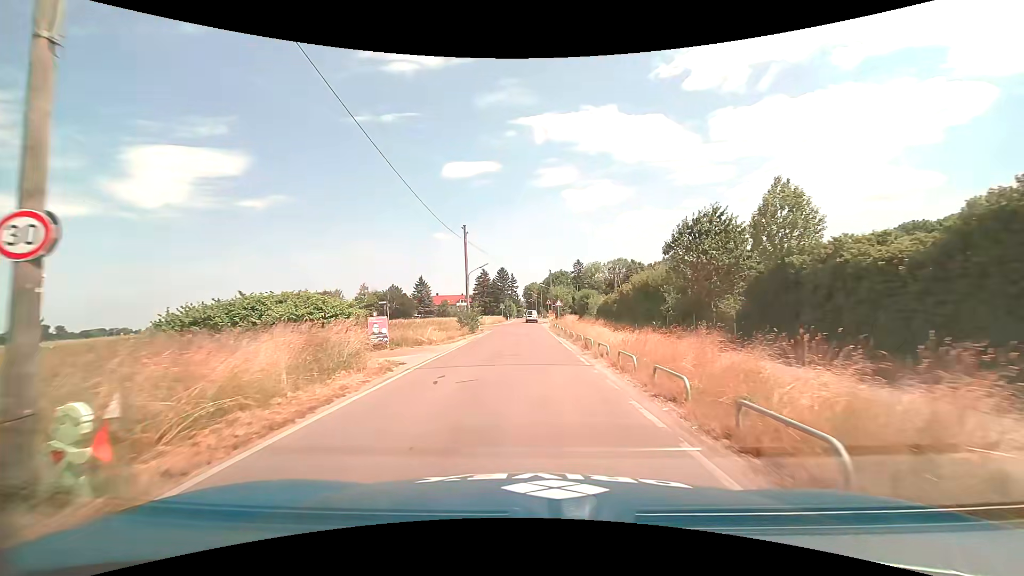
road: unclassified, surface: asphalt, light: Day
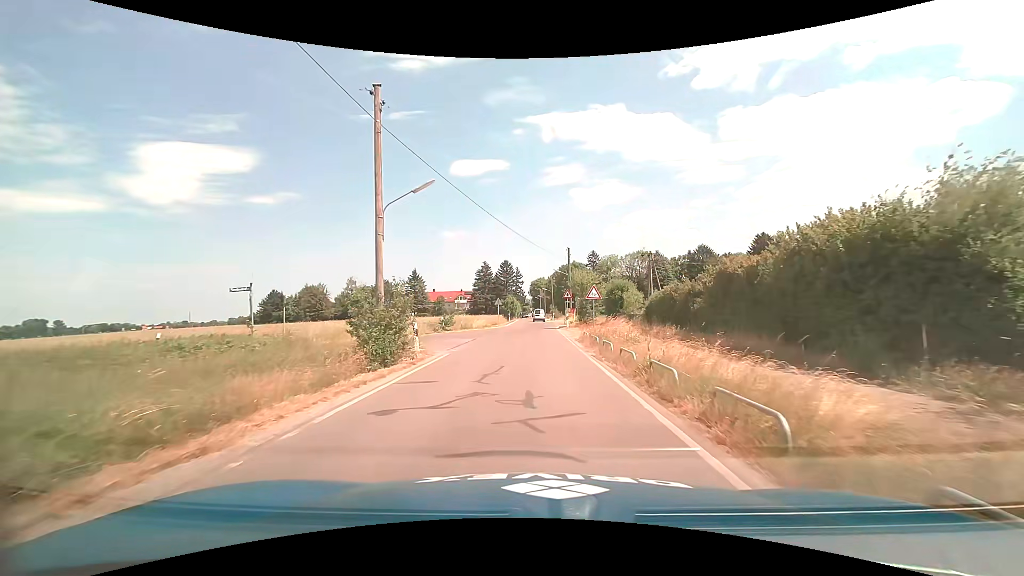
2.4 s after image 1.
(-0.4, +23.4) m; -1°
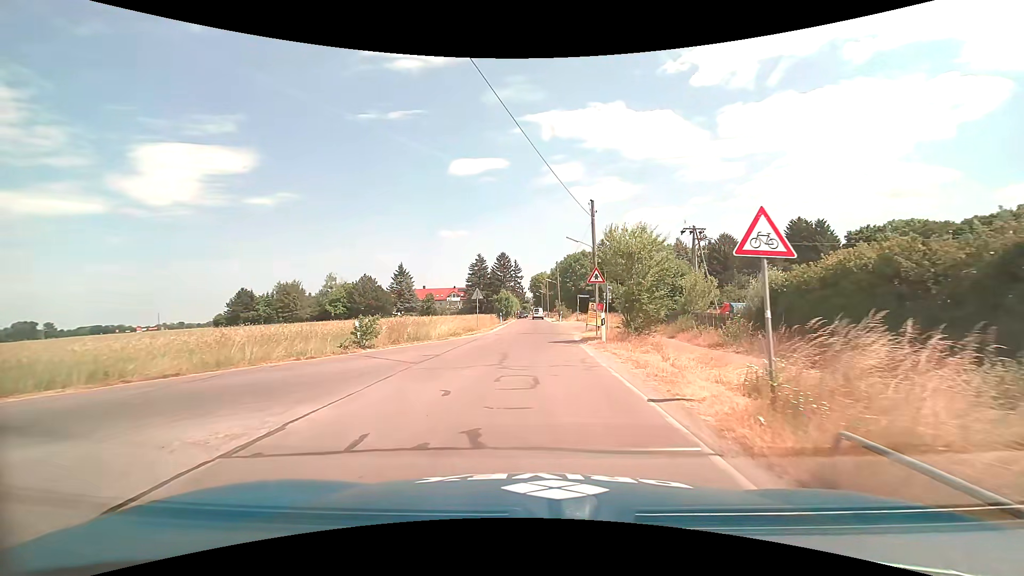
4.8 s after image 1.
(+0.1, +19.8) m; 0°
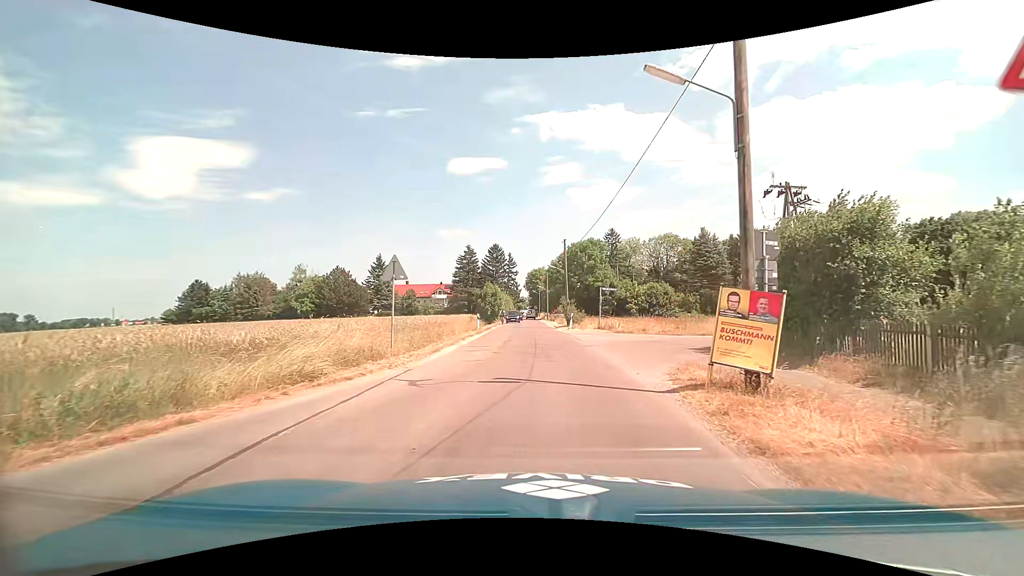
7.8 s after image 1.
(0.0, +19.9) m; 0°
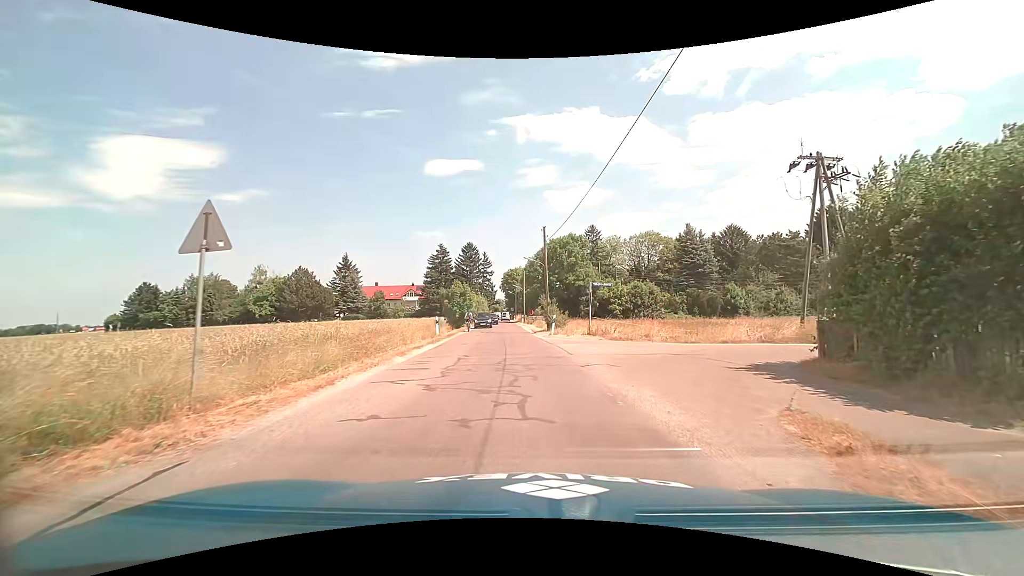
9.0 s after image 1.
(+0.2, +7.3) m; +3°
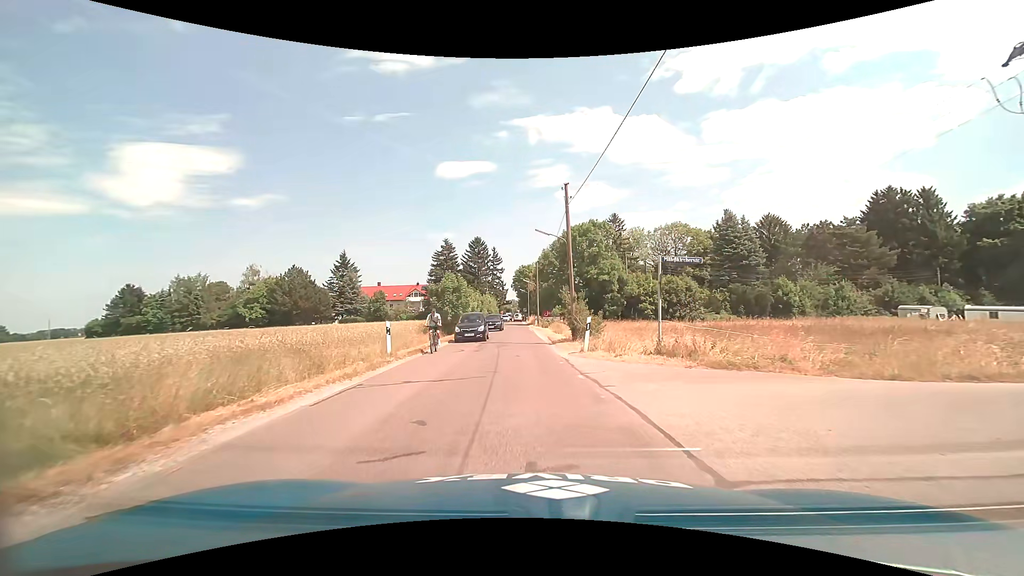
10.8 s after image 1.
(-0.1, +12.2) m; -2°
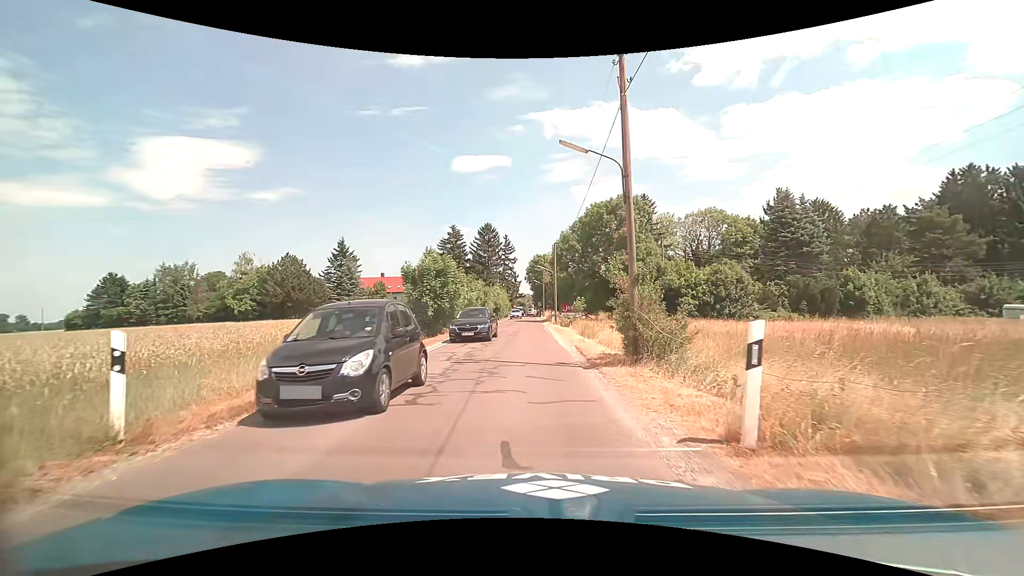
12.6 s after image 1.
(-0.1, +11.5) m; -2°
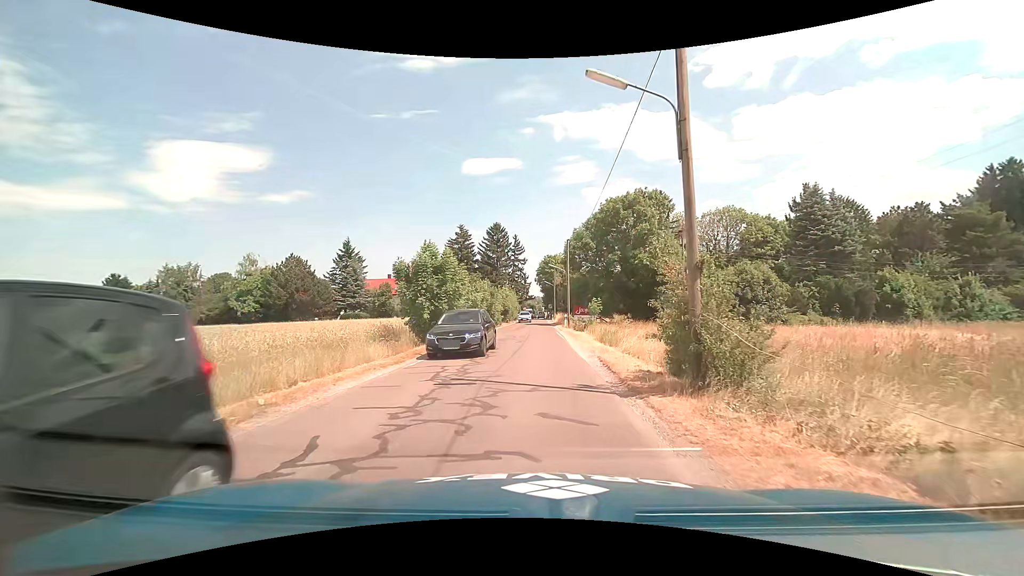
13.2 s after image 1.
(0.0, +3.6) m; -1°
(0, +10) (0, +20) (0, +30) (0, +40) (0, +50) (0, +60) (0, +70) (0, +80) (0, +90) (0, +100) m
